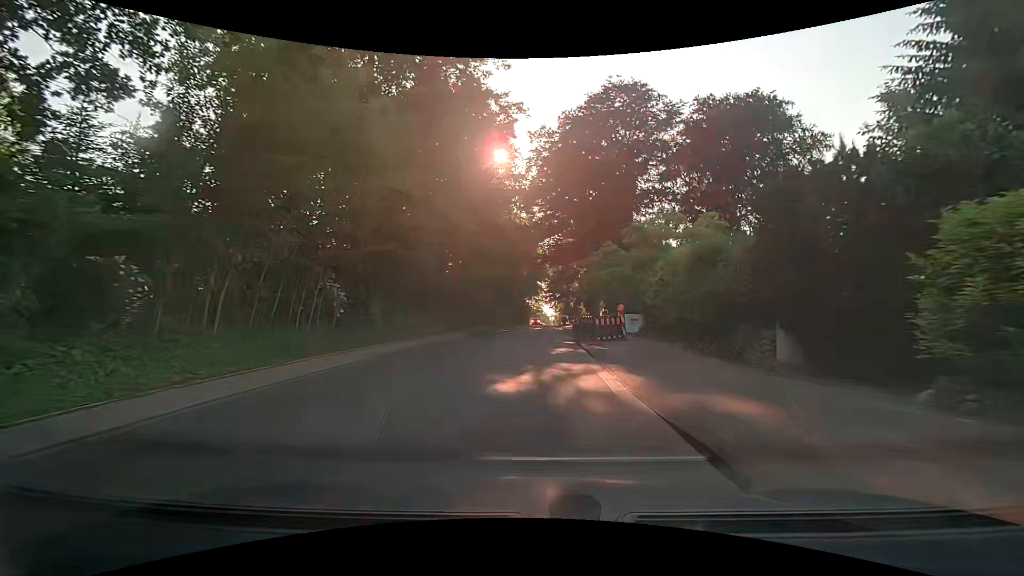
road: secondary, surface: asphalt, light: Day
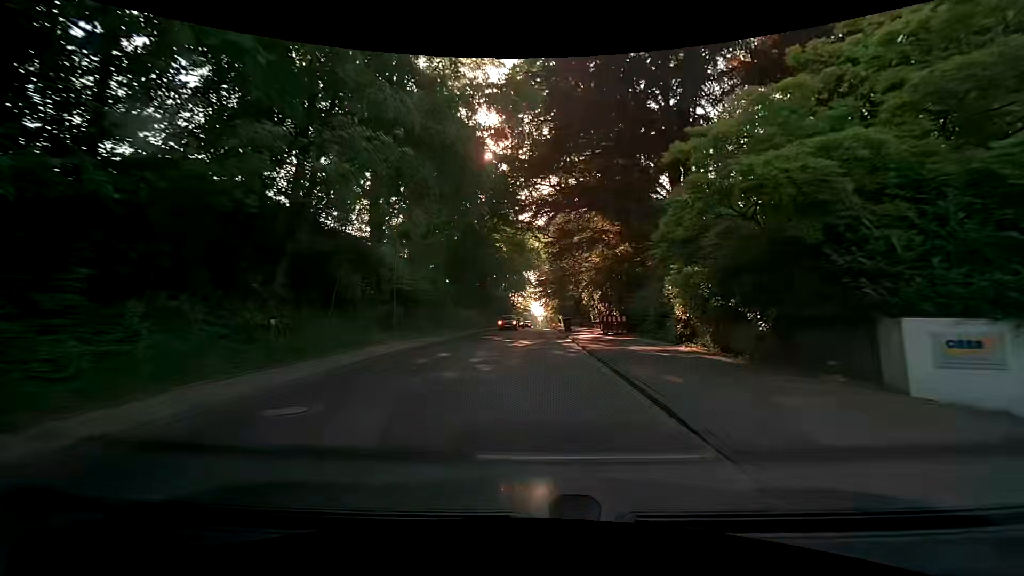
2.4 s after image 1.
(+0.1, +25.3) m; +1°
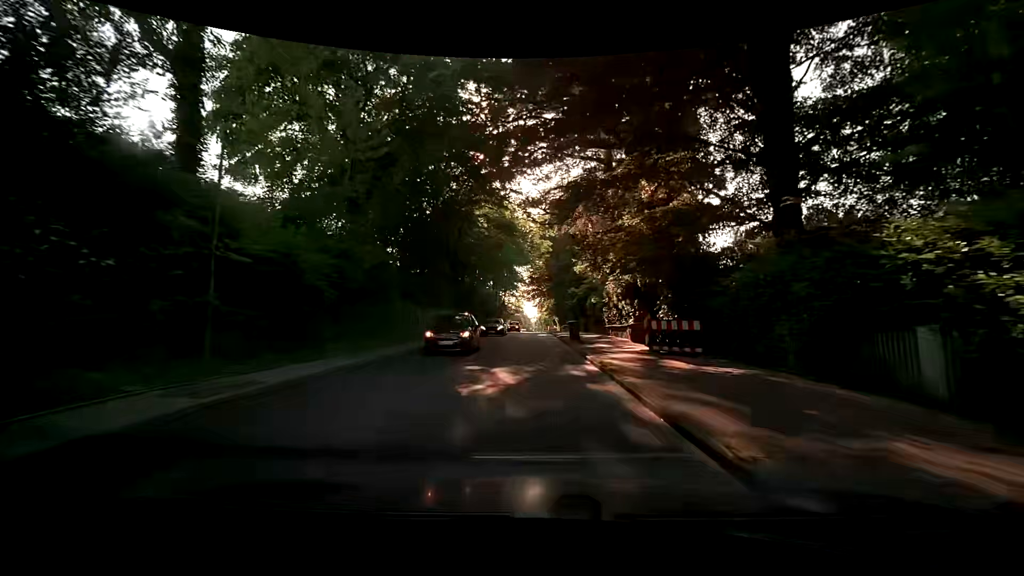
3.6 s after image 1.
(+0.1, +12.9) m; 0°
(0, +10) (0, +20) (0, +30) (0, +40) (0, +50) (0, +60) (0, +70) (0, +80) (0, +90) (+1, +100) m
